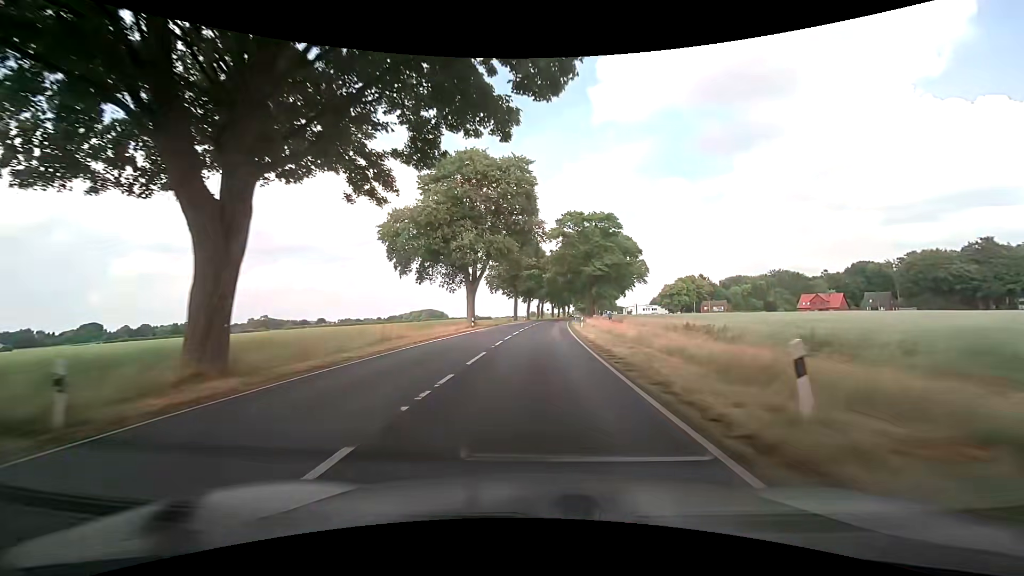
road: secondary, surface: asphalt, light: Day
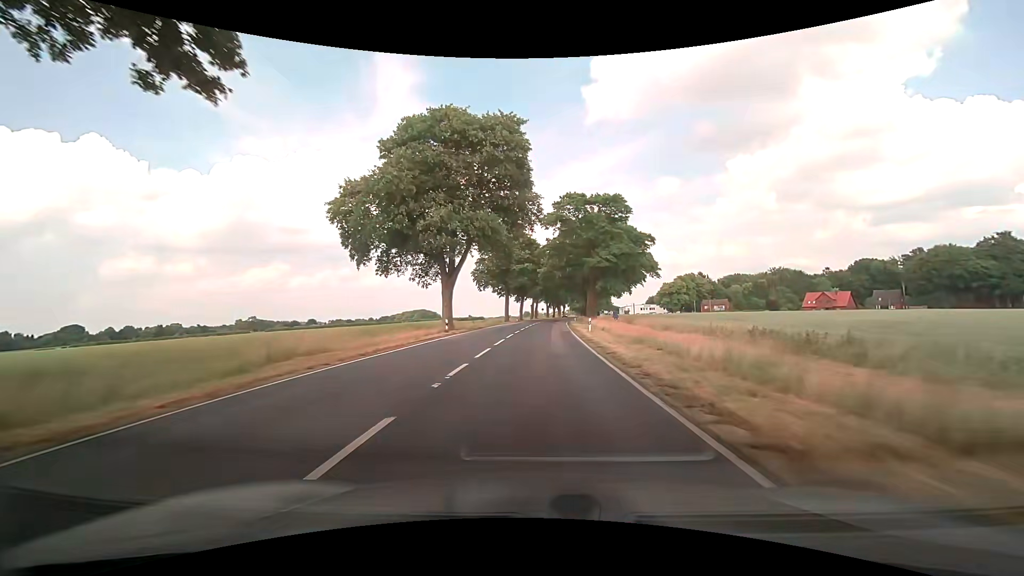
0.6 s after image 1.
(+0.1, +10.7) m; +1°
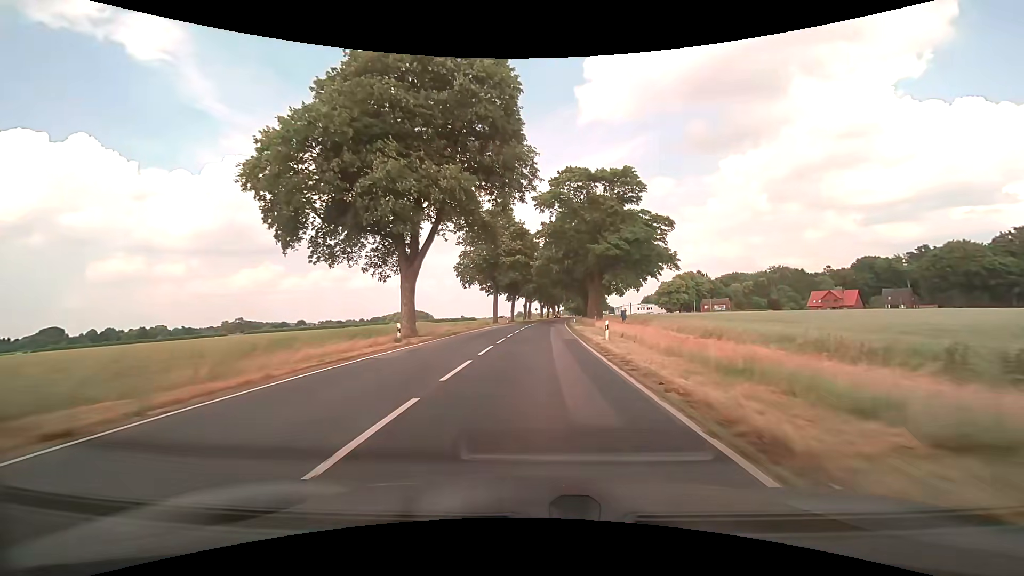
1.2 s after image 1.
(+0.1, +10.7) m; +1°
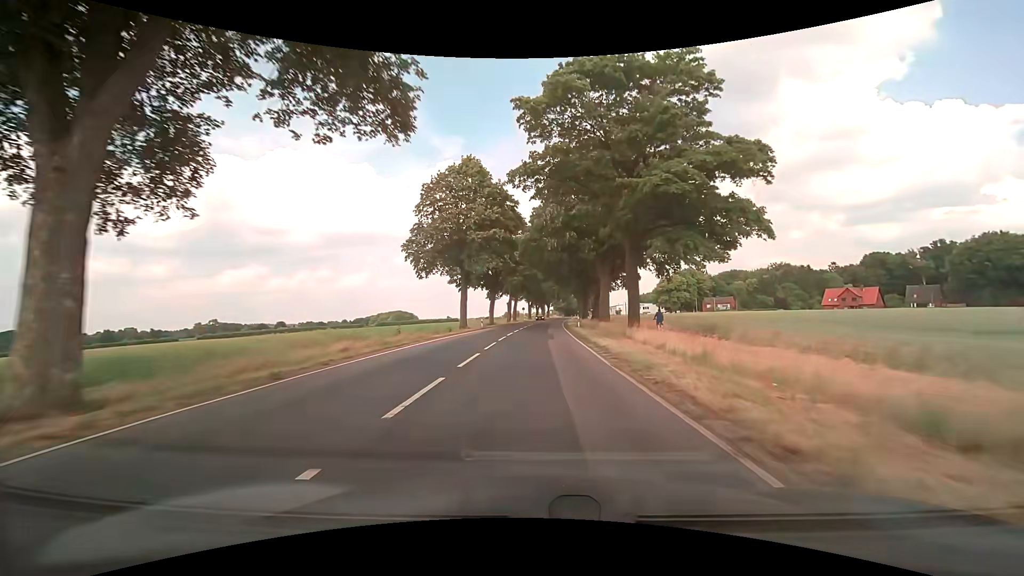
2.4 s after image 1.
(+0.3, +21.4) m; +2°
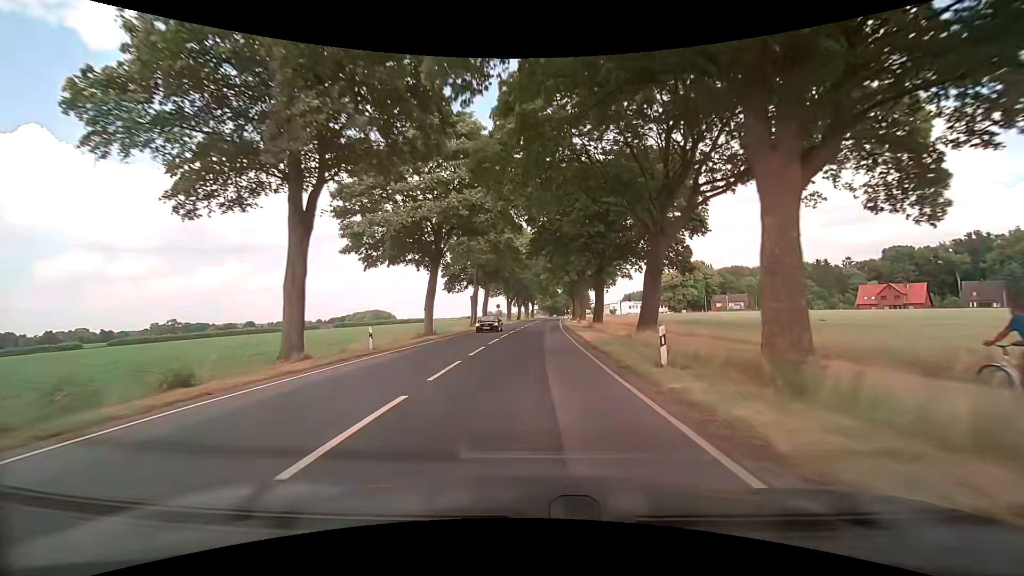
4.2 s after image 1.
(+0.5, +32.2) m; +1°
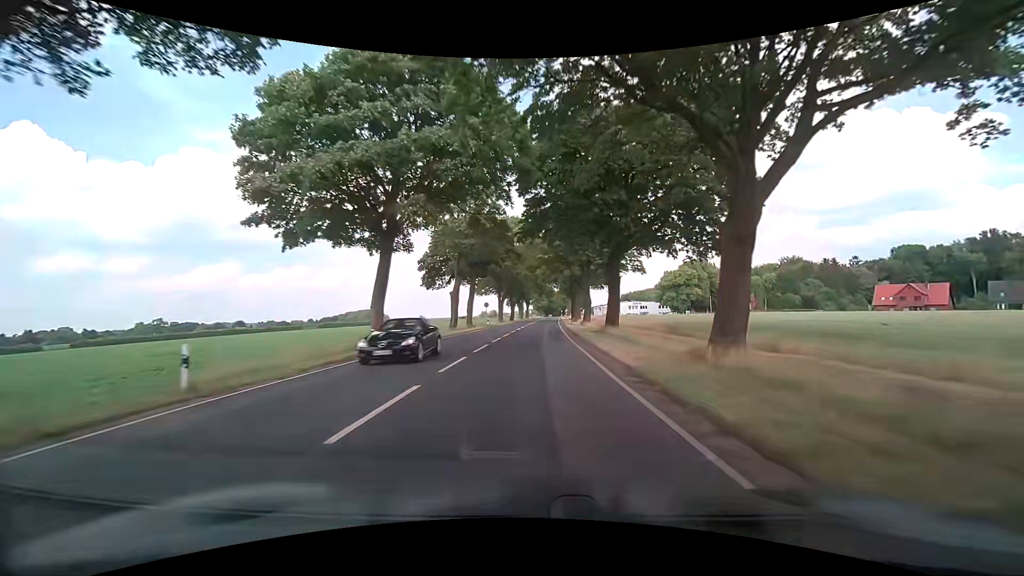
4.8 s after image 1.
(+0.1, +10.8) m; +1°
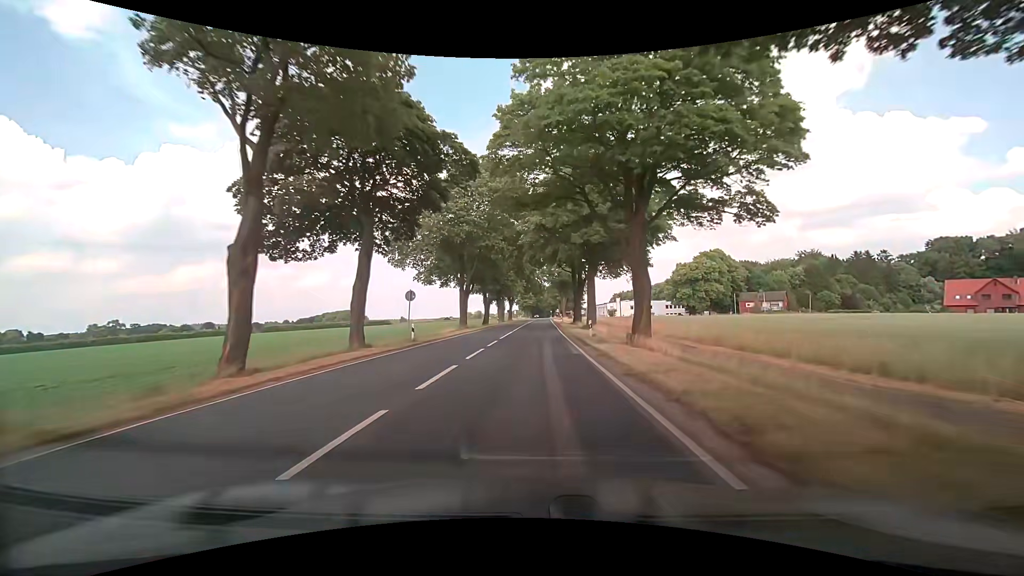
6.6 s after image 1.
(+0.4, +32.3) m; +2°
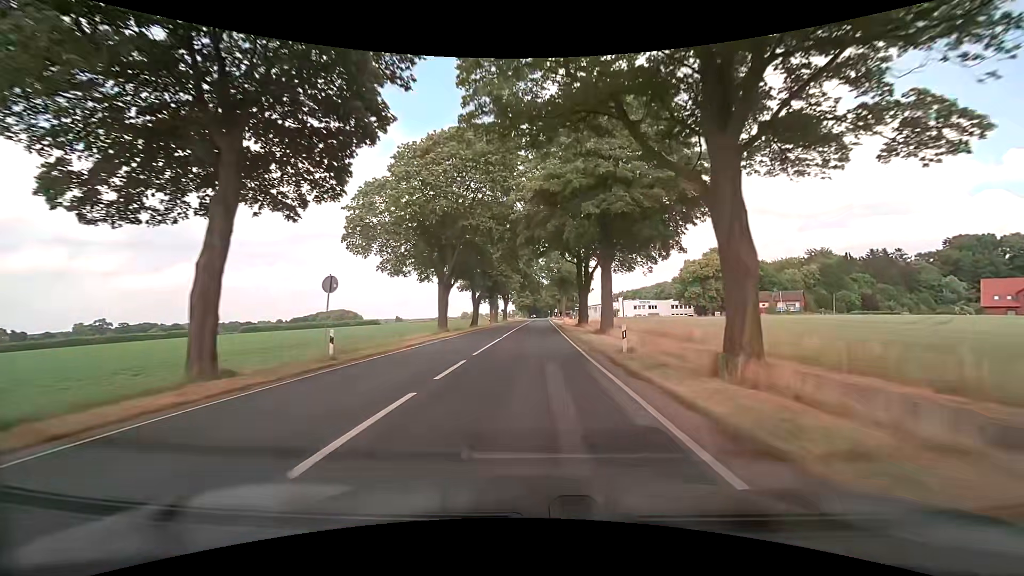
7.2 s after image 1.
(0.0, +10.7) m; 0°
(0, +10) (0, +20) (+1, +30) (+1, +40) (+1, +50) (+1, +60) (+2, +70) (+2, +80) (+2, +90) (+3, +100) m
